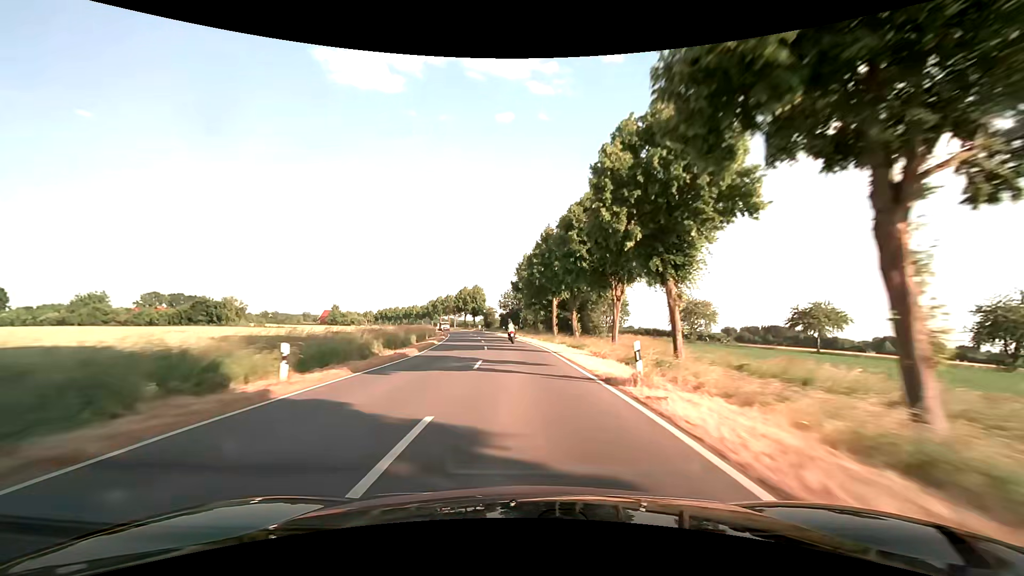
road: secondary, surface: asphalt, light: Day
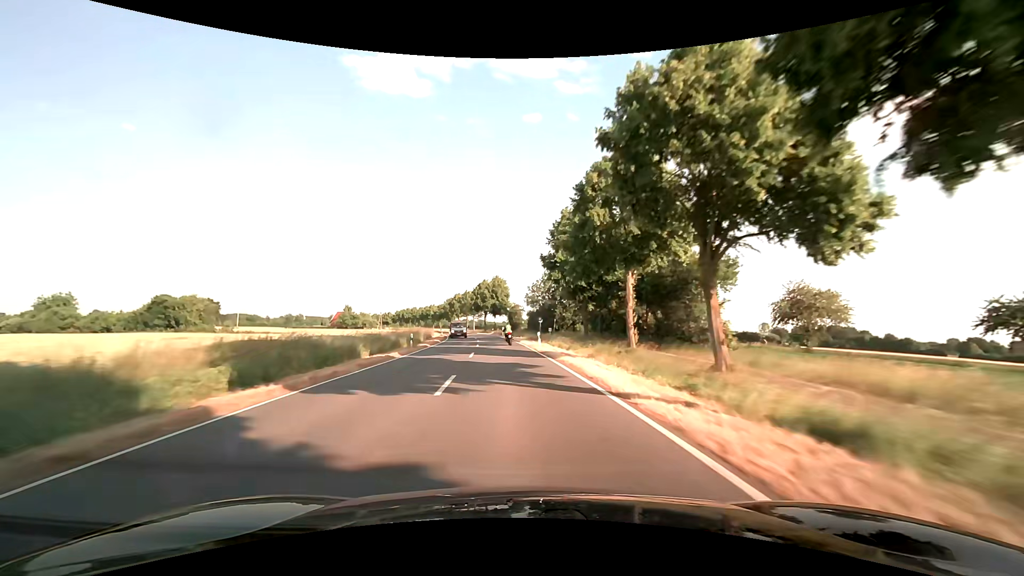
(-0.7, +29.4) m; -3°
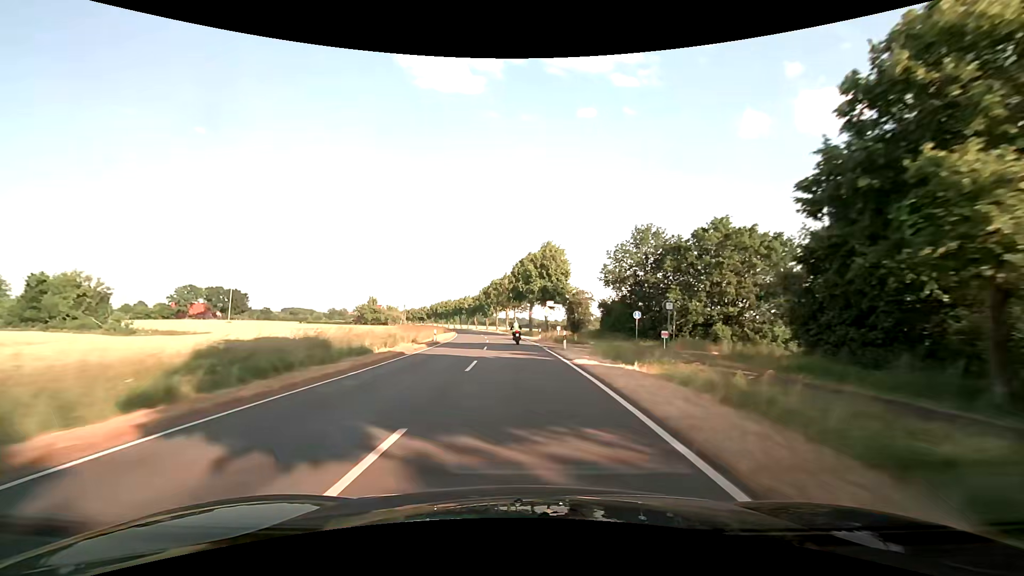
(-2.3, +43.2) m; -6°
(0, +10) (0, +20) (-1, +30) (-1, +40) (-2, +50) (-3, +60) (-4, +70) (-5, +80) (-7, +90) (-8, +100) m
